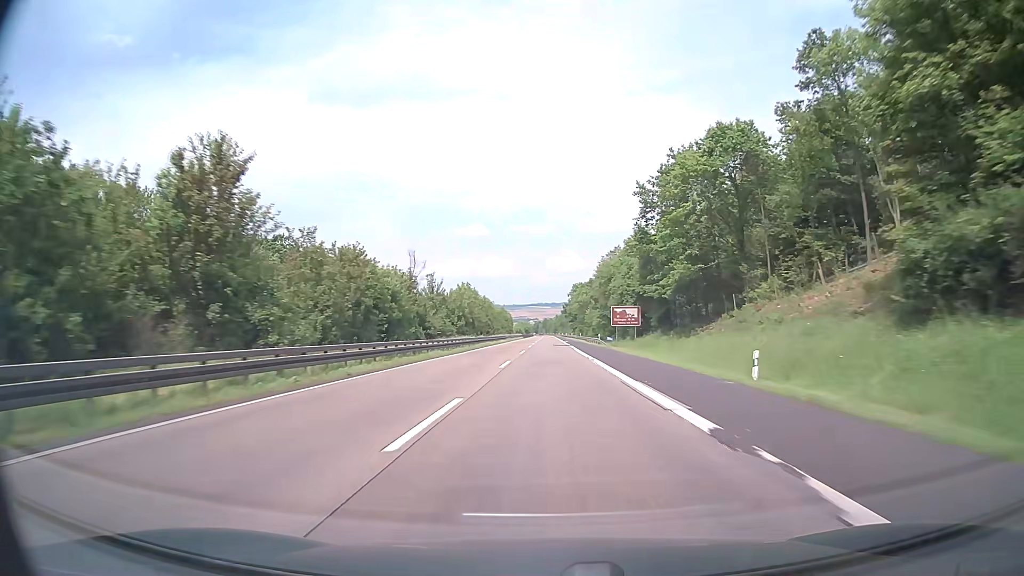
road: motorway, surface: asphalt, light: Day
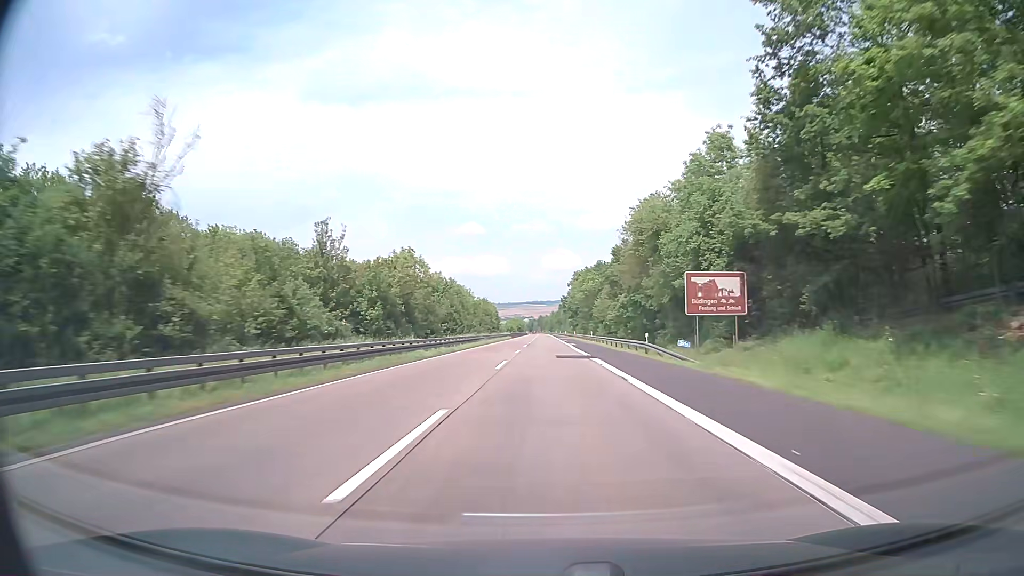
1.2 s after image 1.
(+0.2, +38.1) m; 0°
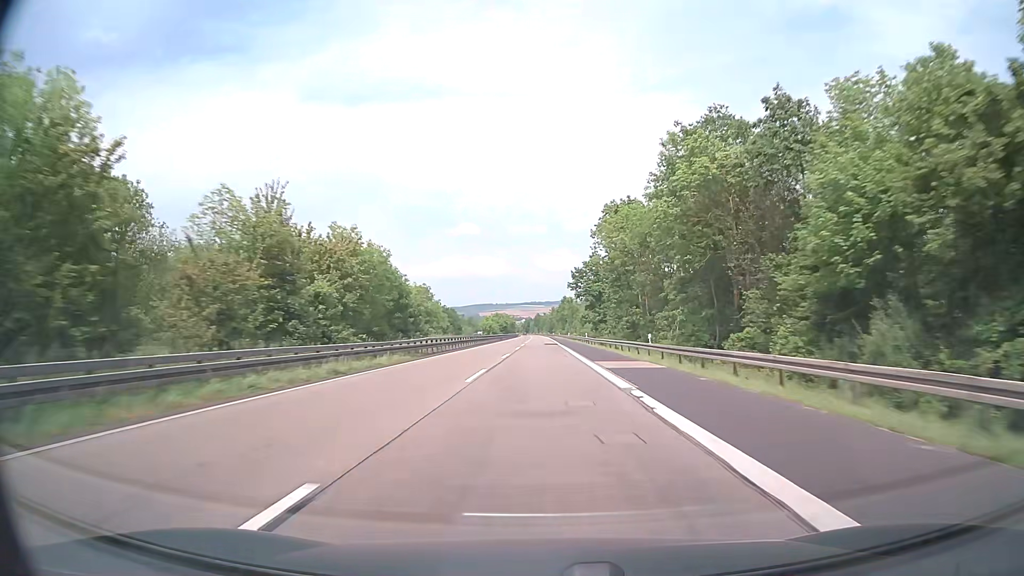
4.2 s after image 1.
(+0.5, +95.3) m; 0°
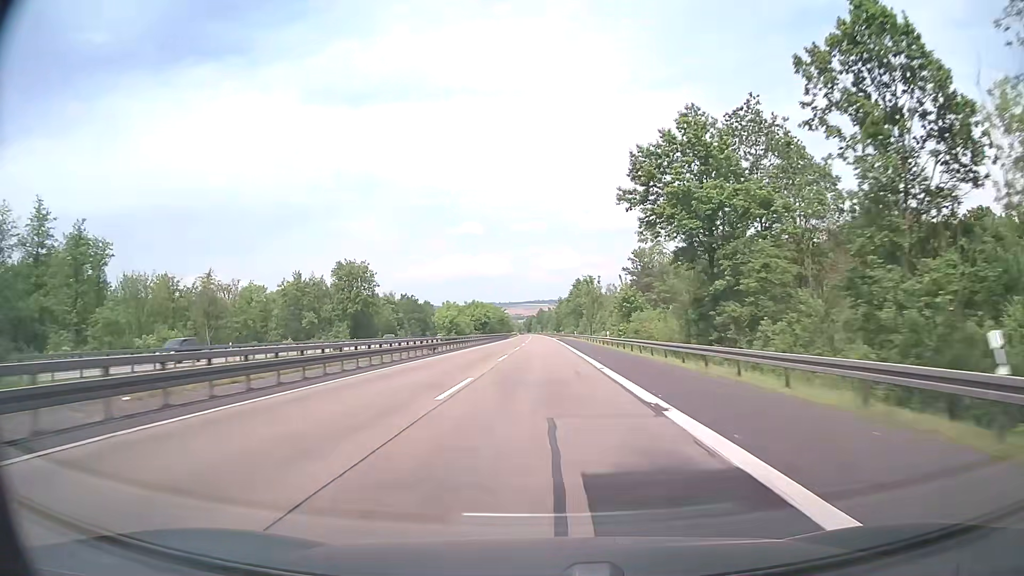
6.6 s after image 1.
(-0.3, +76.2) m; 0°
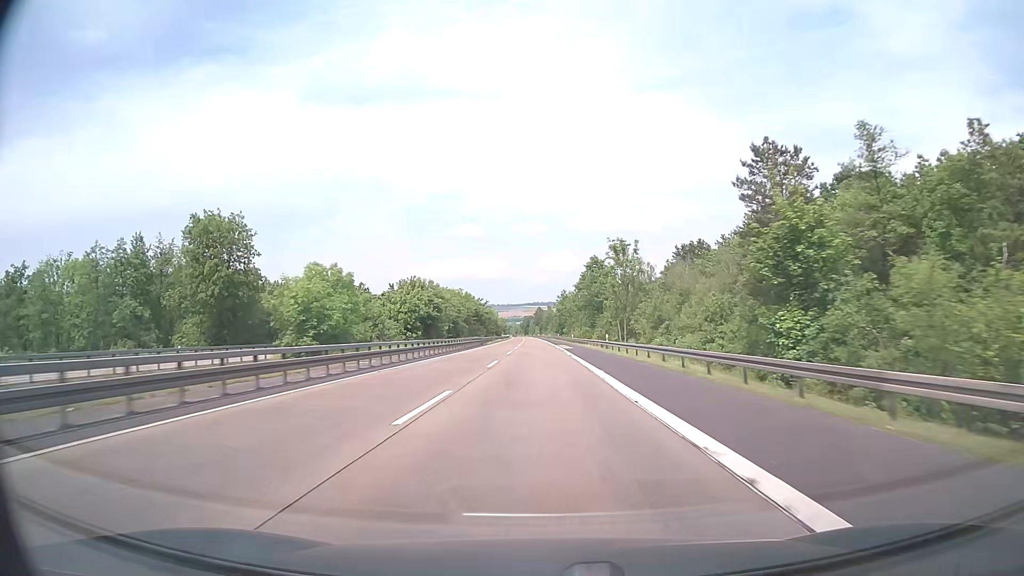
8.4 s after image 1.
(0.0, +57.1) m; 0°
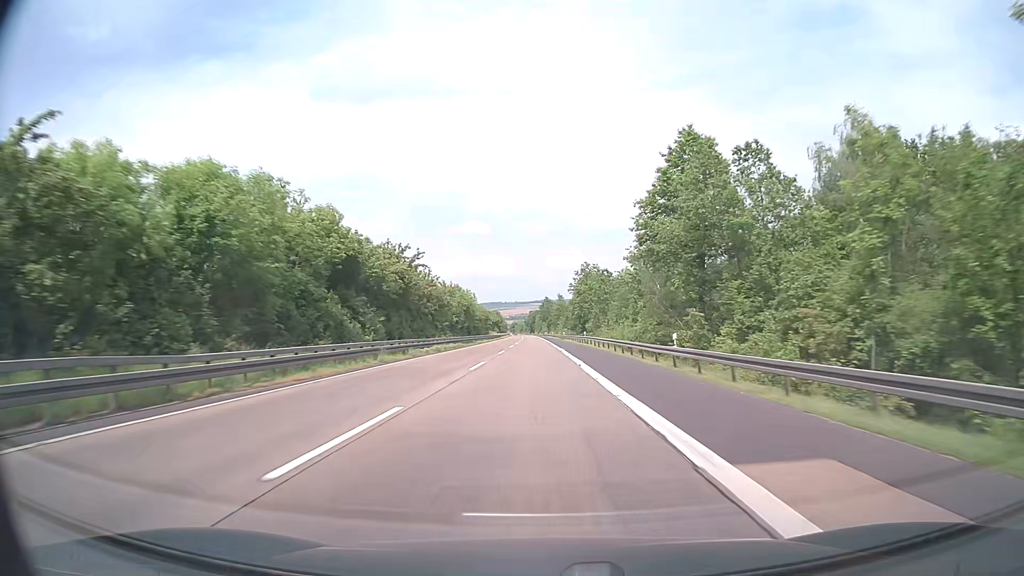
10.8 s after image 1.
(-0.5, +76.0) m; -1°
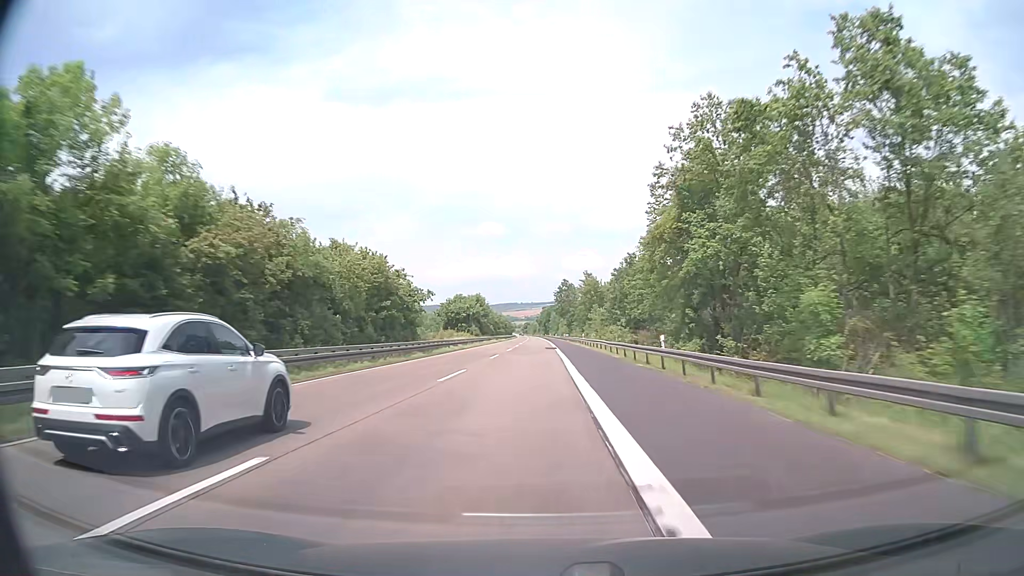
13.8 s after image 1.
(-0.4, +95.0) m; -1°
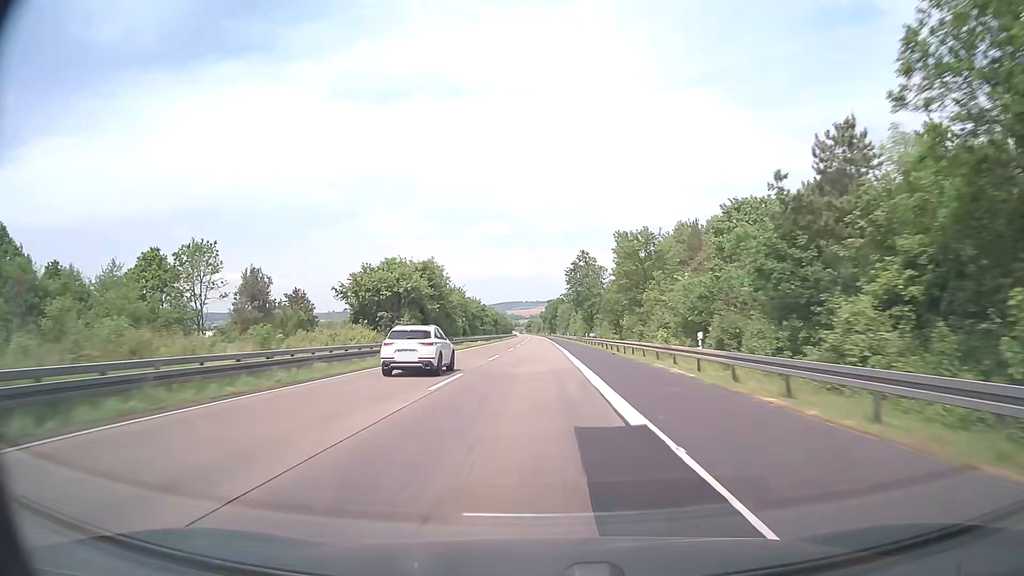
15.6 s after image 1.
(-0.4, +57.0) m; -1°
(0, +10) (0, +20) (0, +30) (0, +40) (0, +50) (0, +60) (0, +70) (0, +80) (-1, +90) (-1, +100) m
